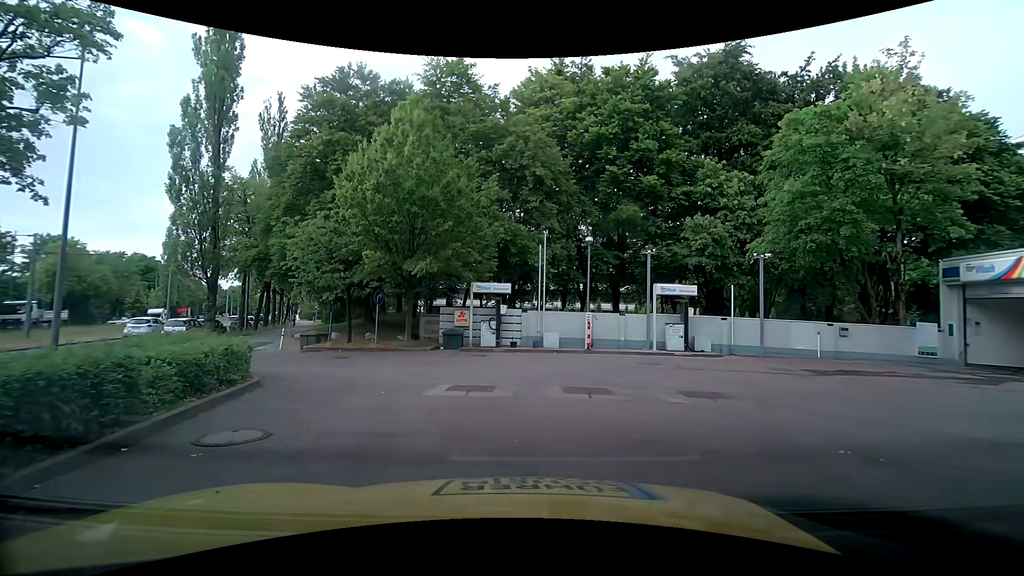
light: Day
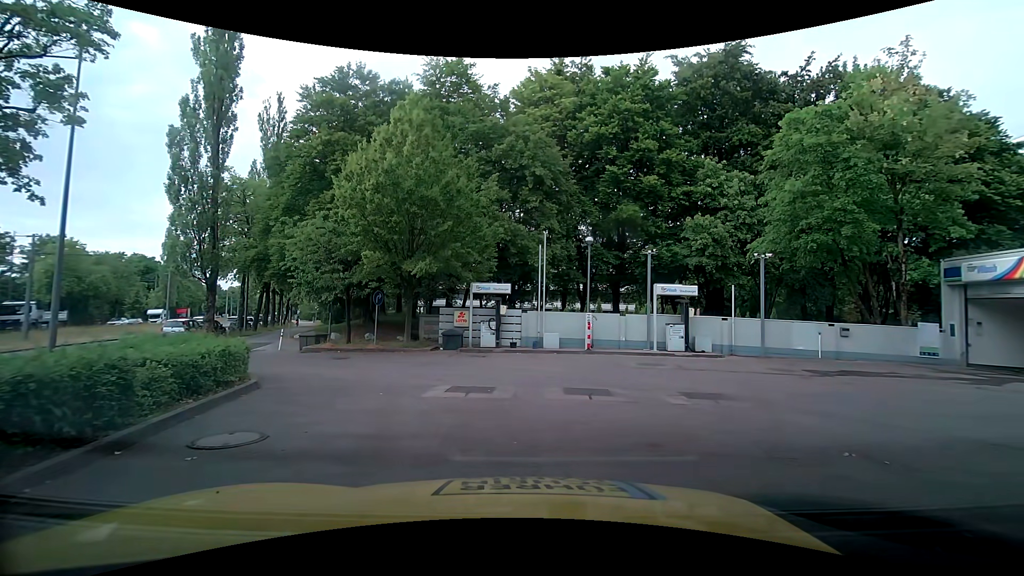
(0.0, +0.1) m; 0°
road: service
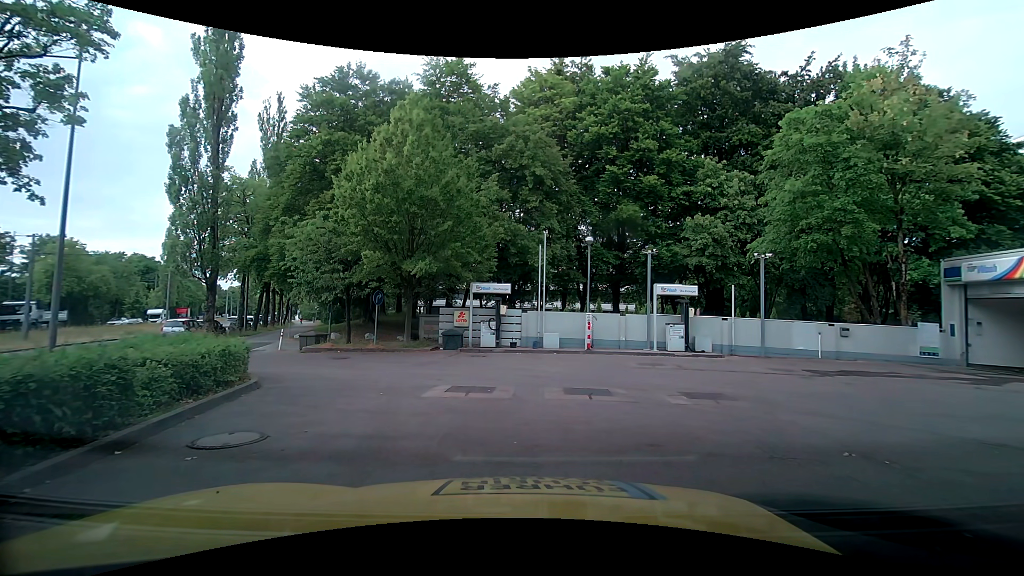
(0.0, 0.0) m; 0°
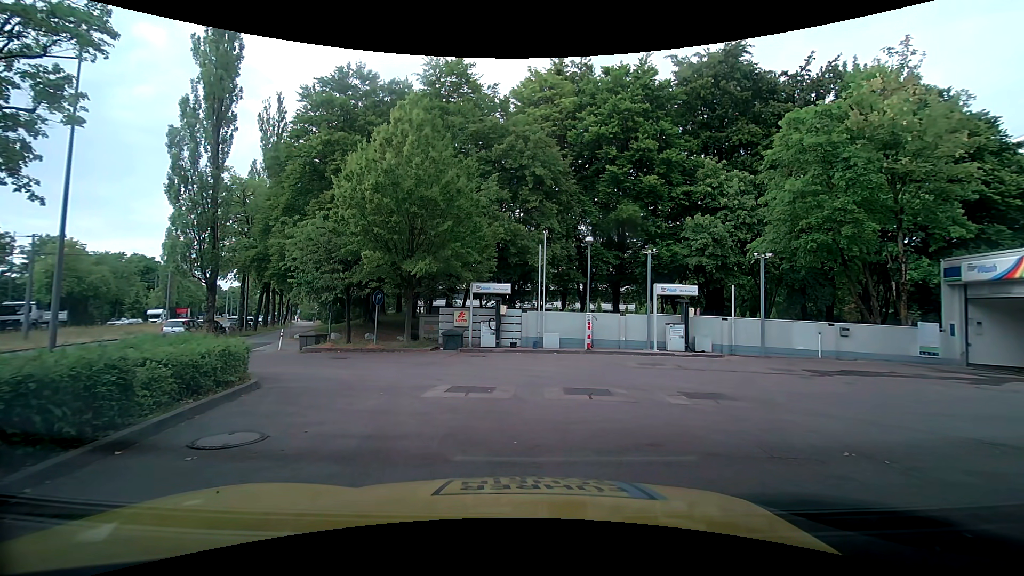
(0.0, 0.0) m; 0°
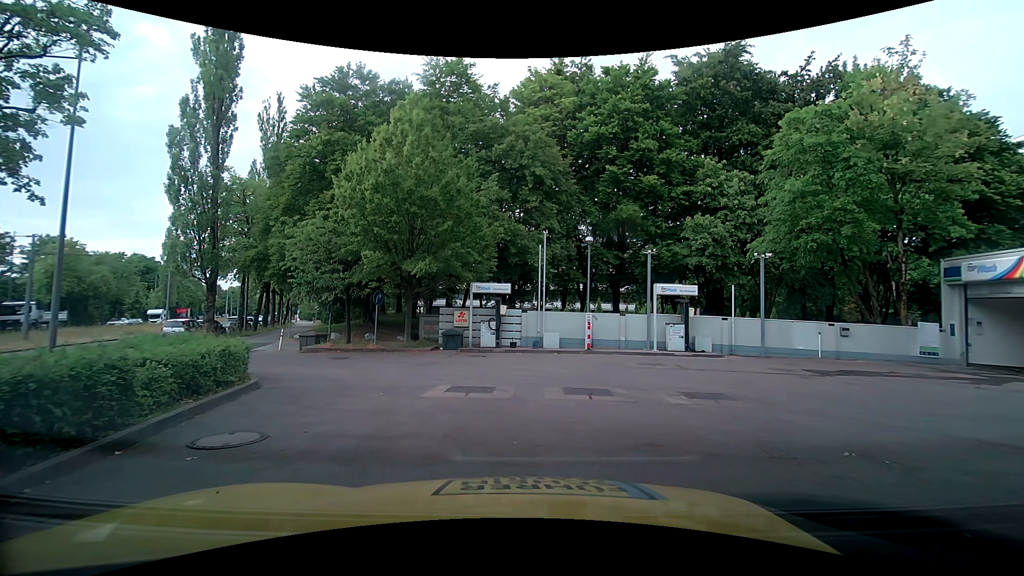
(0.0, 0.0) m; 0°
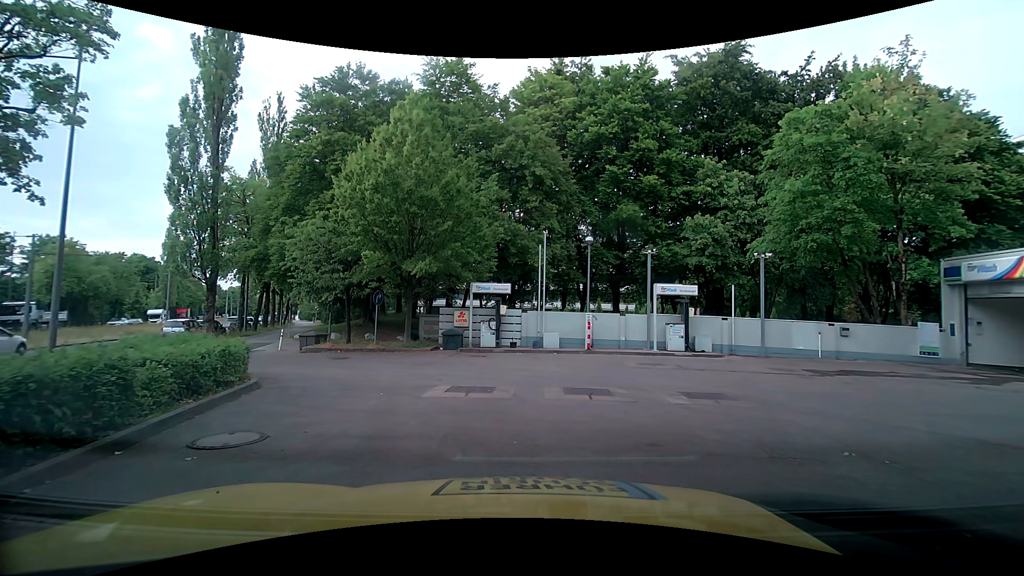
(0.0, 0.0) m; 0°
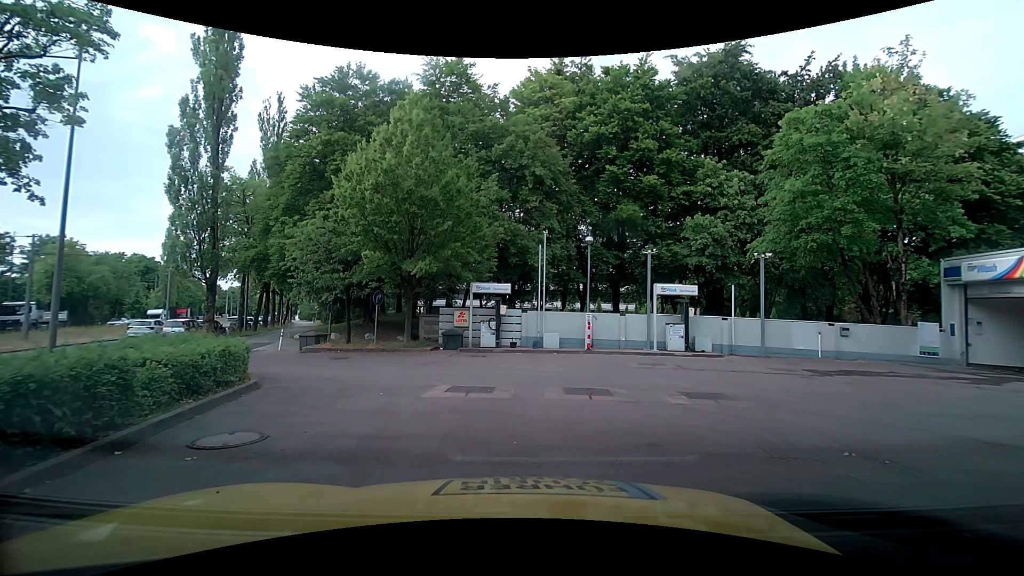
(0.0, 0.0) m; 0°
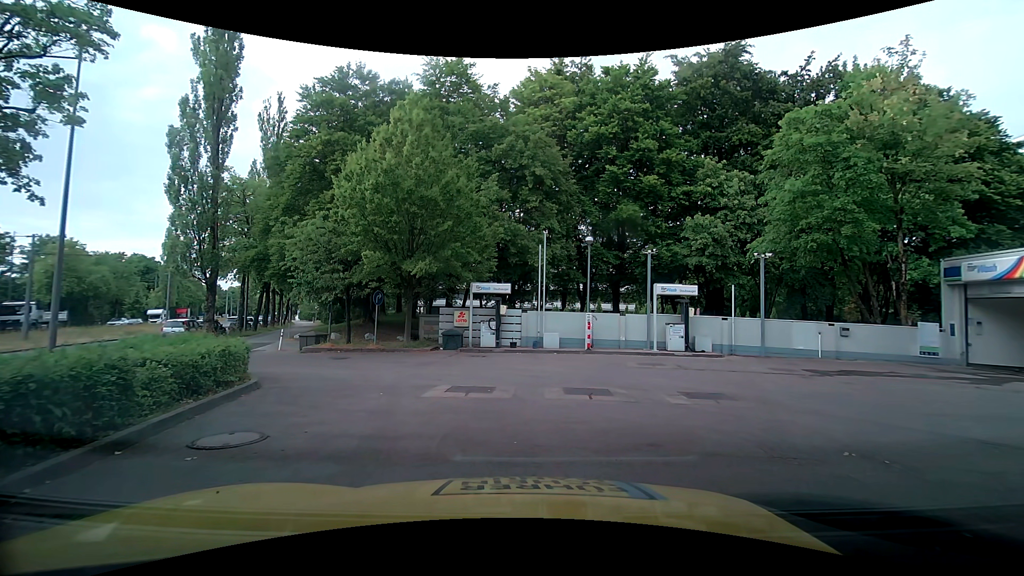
(0.0, 0.0) m; 0°
